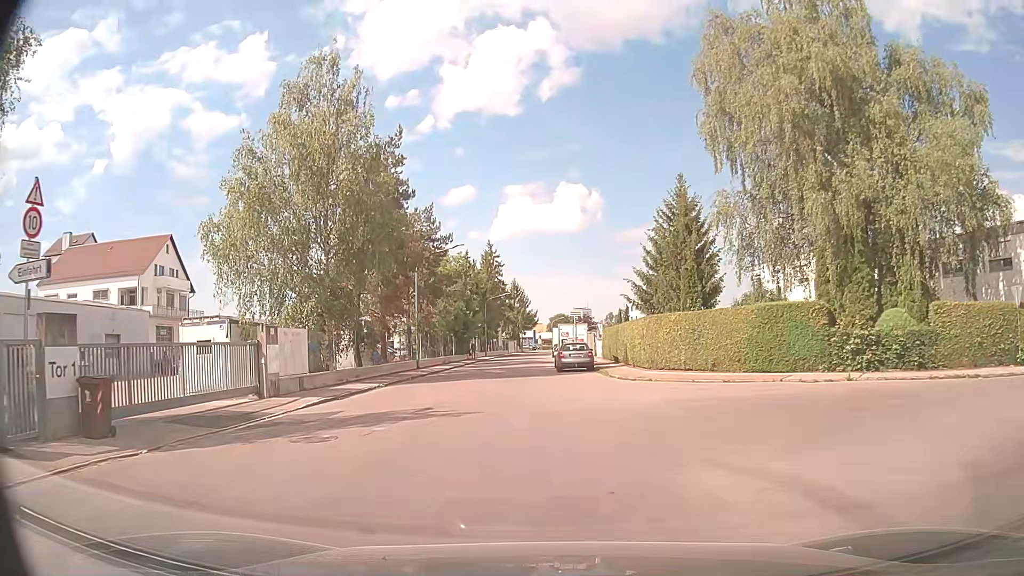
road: residential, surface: asphalt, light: Day
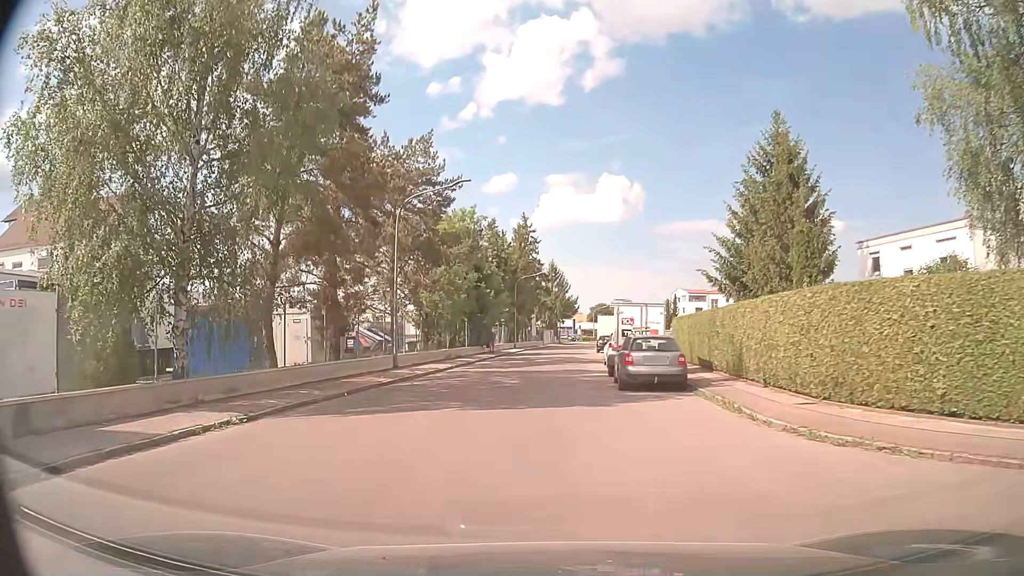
(-0.3, +14.8) m; -3°
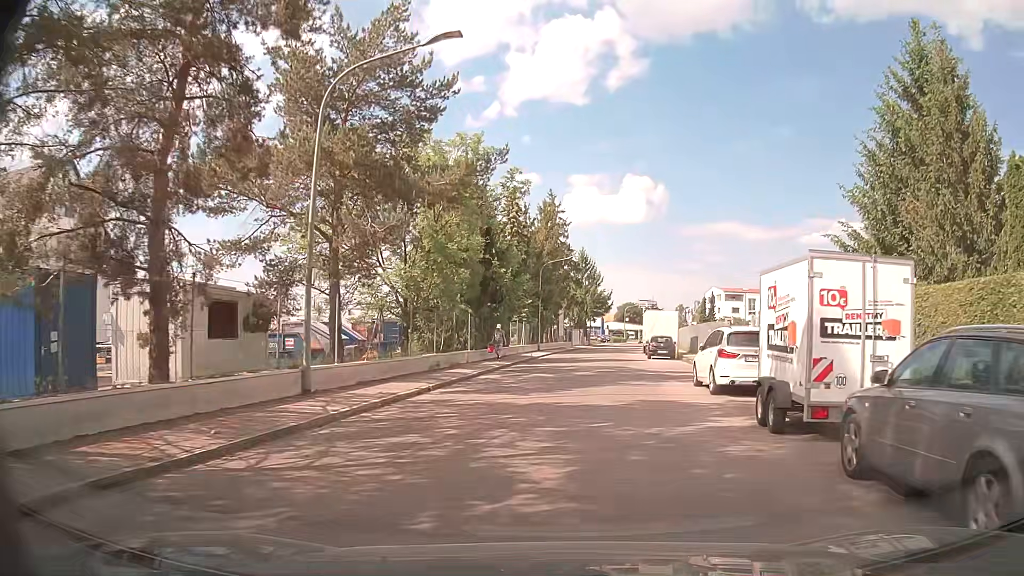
(-0.7, +13.8) m; -3°
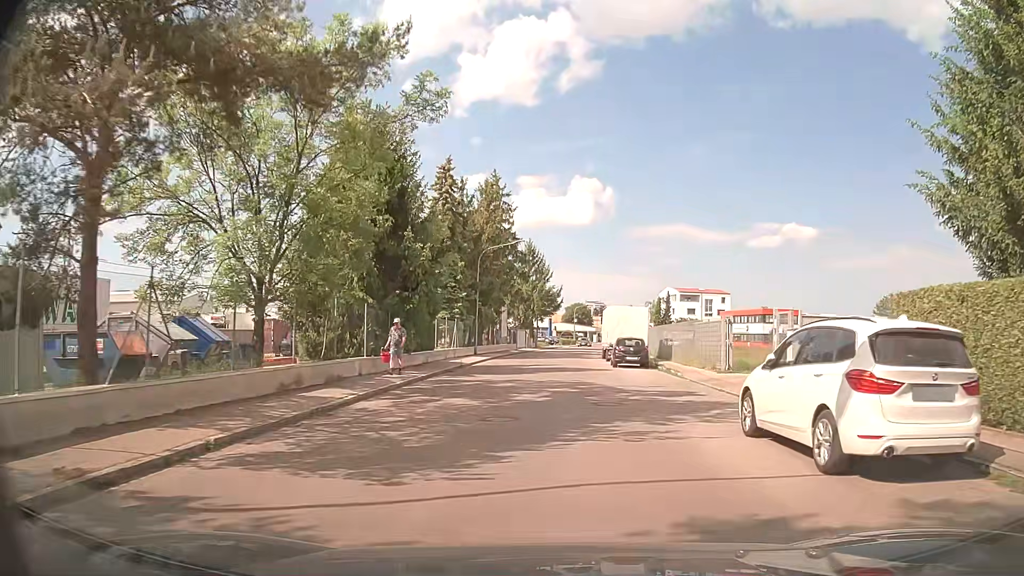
(+0.6, +9.5) m; +6°
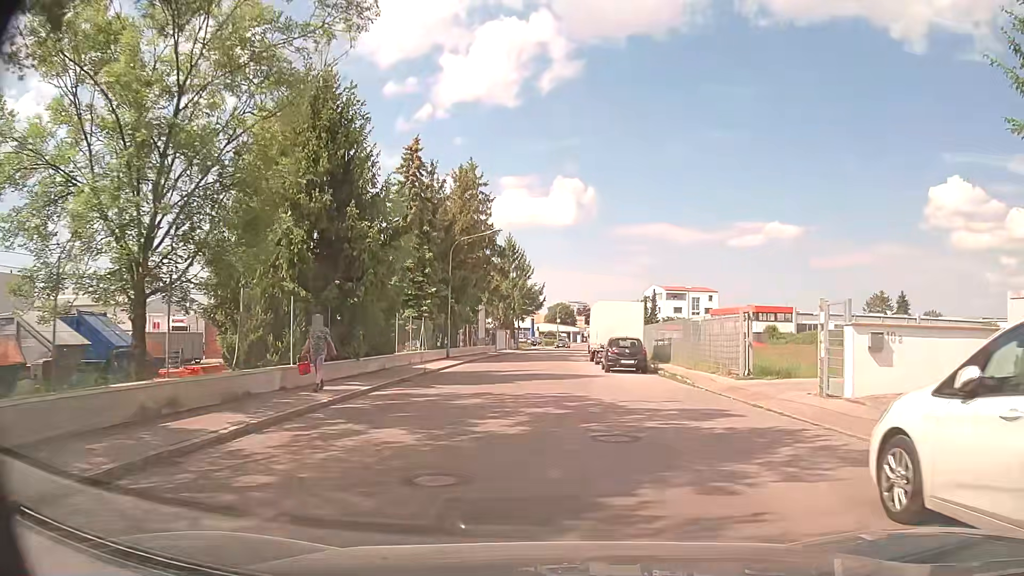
(+0.1, +4.9) m; +1°
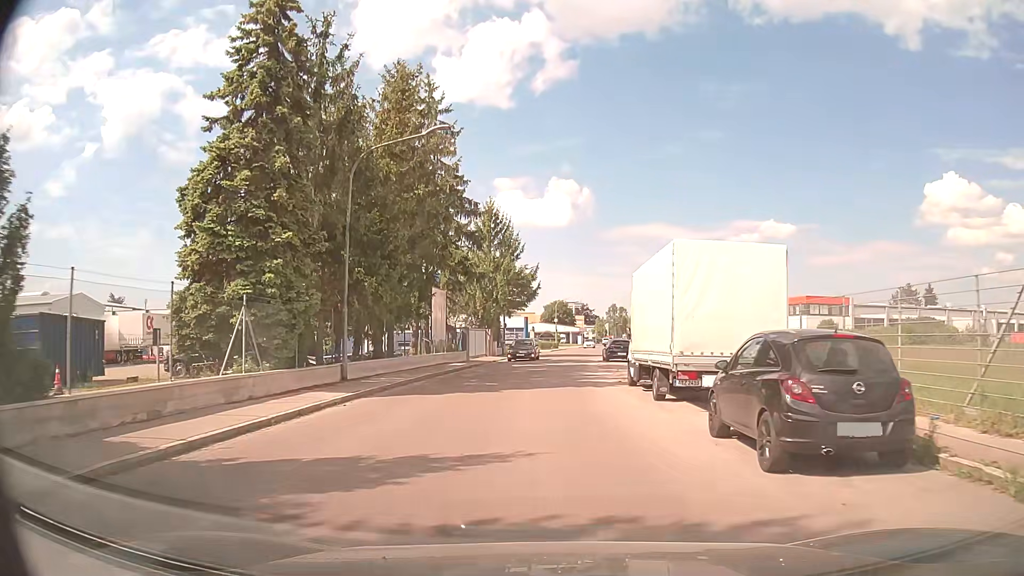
(+0.1, +20.6) m; 0°
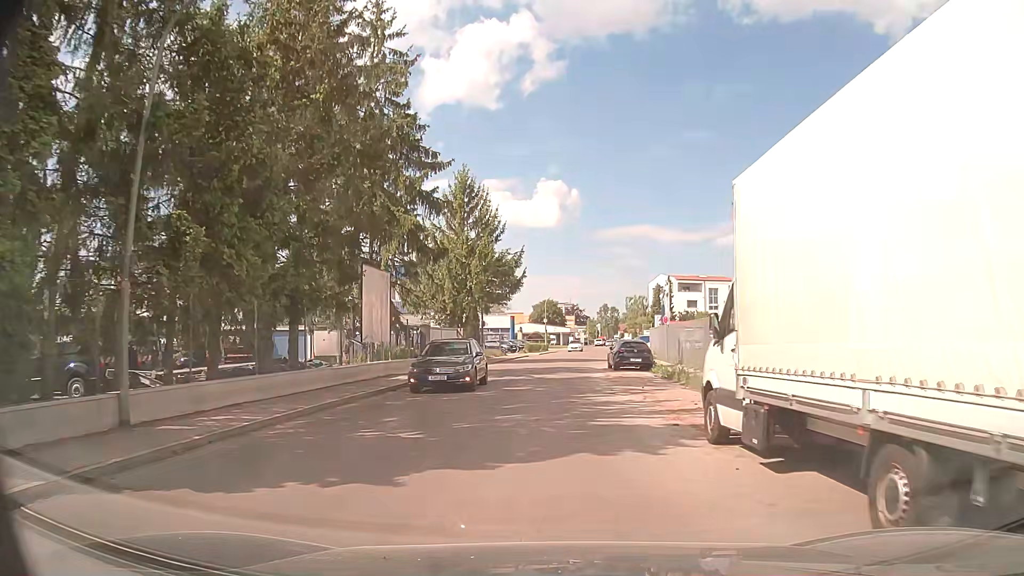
(+0.1, +11.1) m; +1°
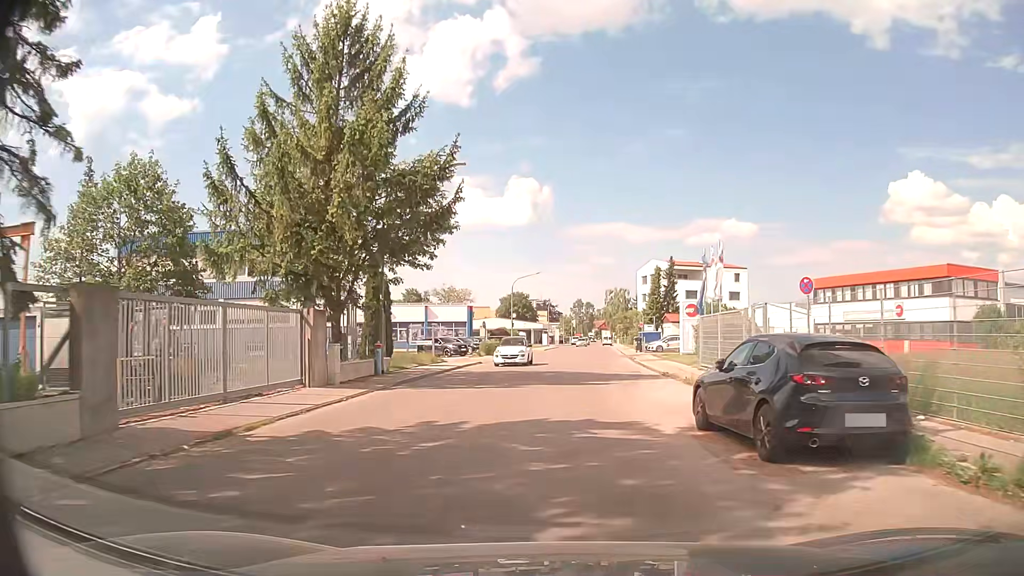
(+0.3, +24.1) m; +2°
(0, +10) (+1, +20) (+2, +30) (+3, +40) (+3, +50) (+4, +60) (+5, +70) (+6, +80) (+7, +90) (+8, +100) m
